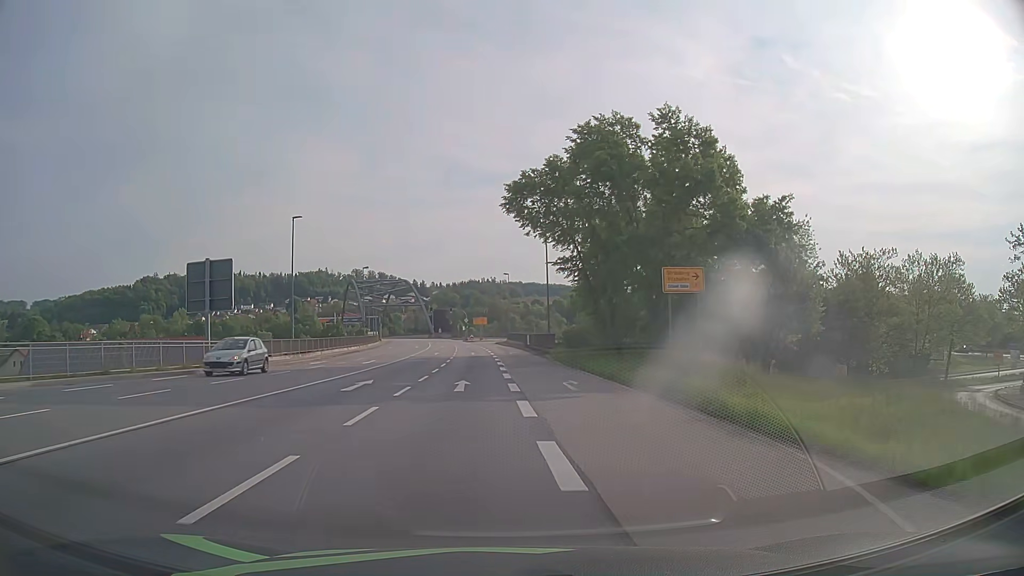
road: primary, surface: asphalt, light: Day
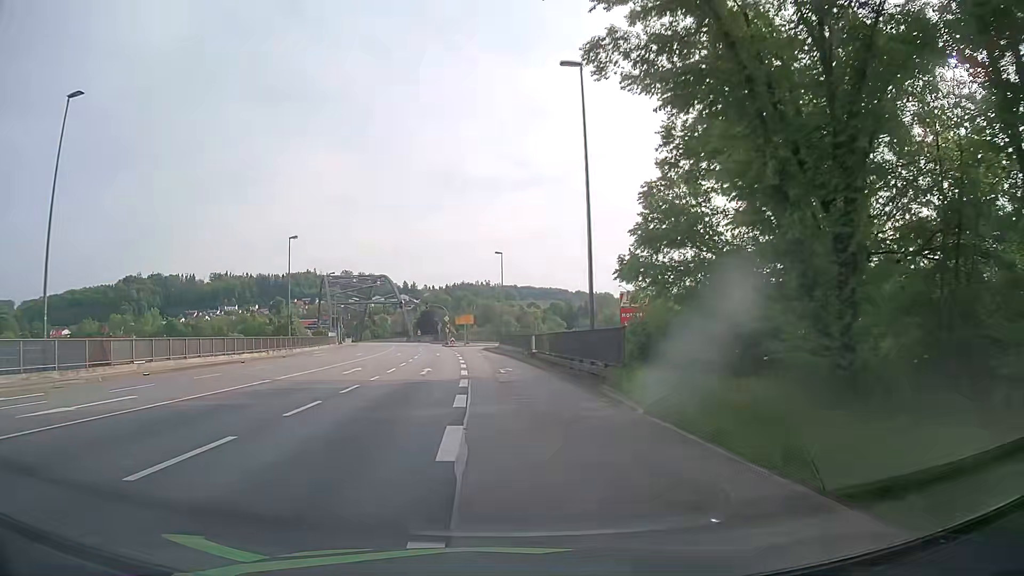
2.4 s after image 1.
(+0.1, +28.6) m; 0°
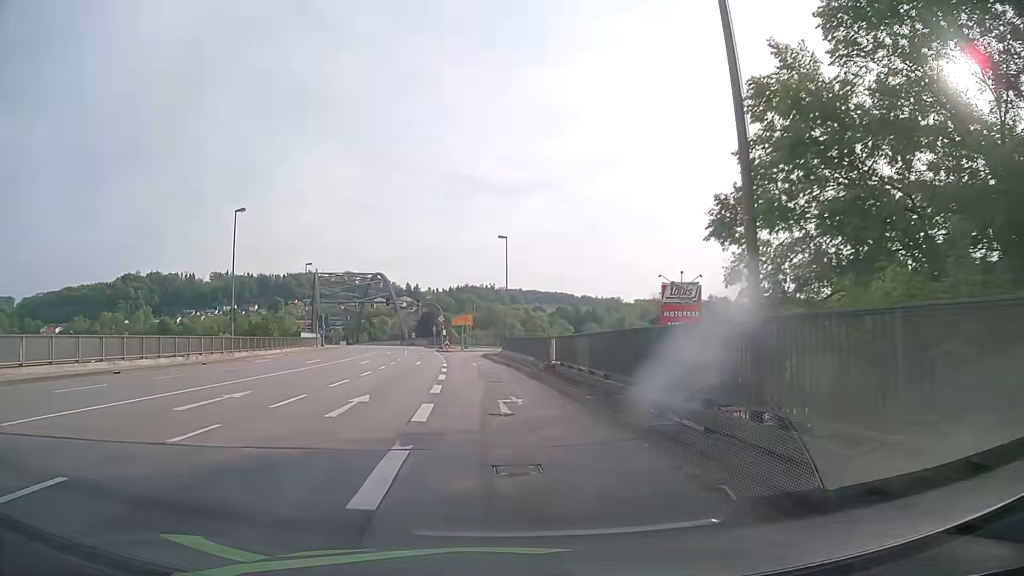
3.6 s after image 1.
(0.0, +13.9) m; 0°
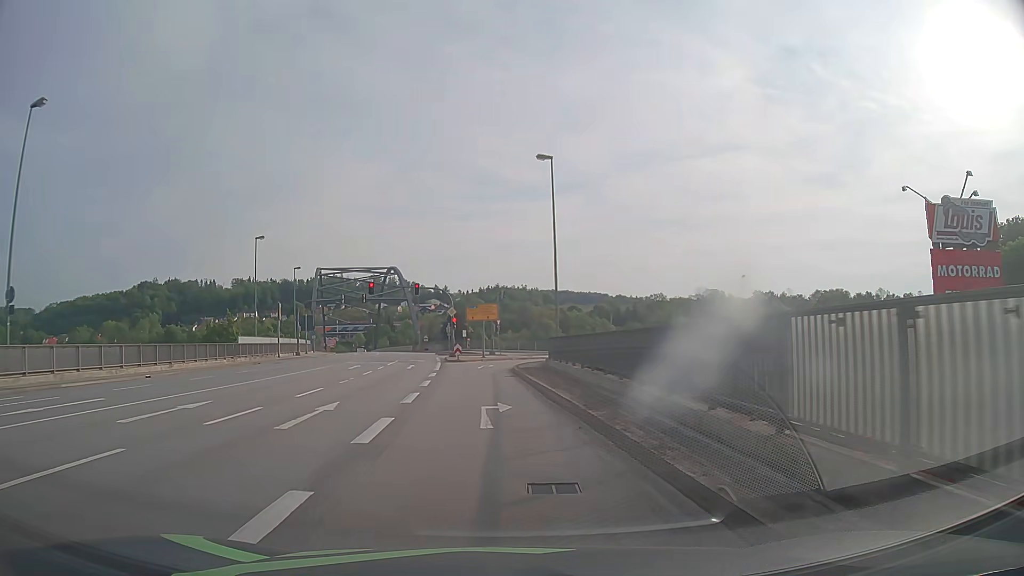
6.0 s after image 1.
(-0.9, +26.4) m; -3°
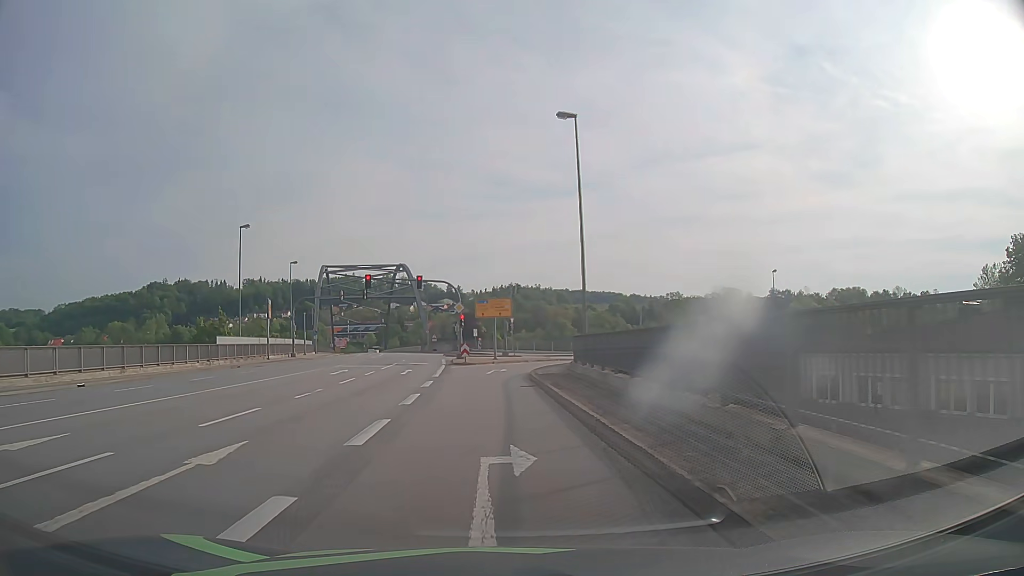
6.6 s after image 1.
(0.0, +6.3) m; -1°
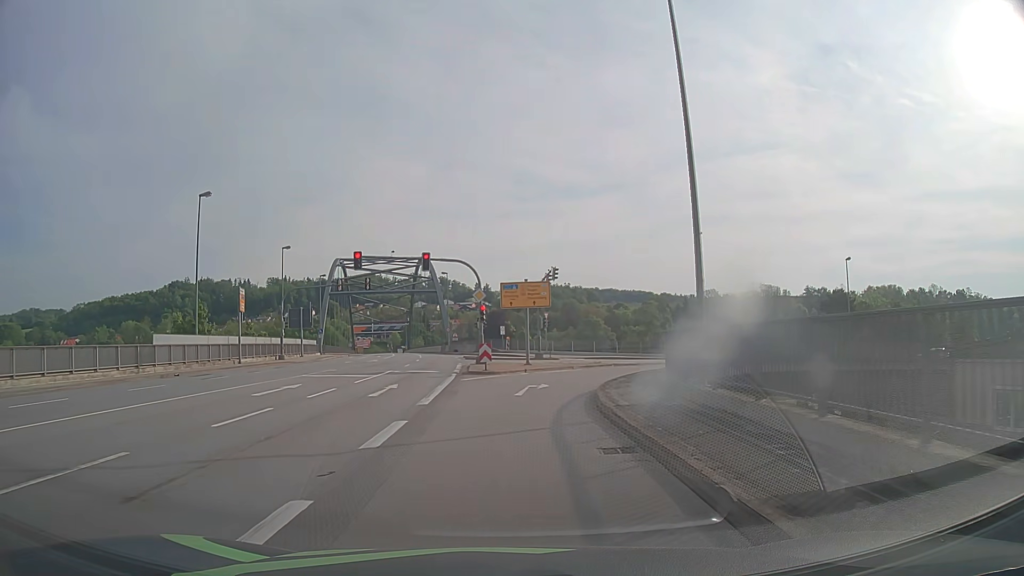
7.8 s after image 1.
(-0.3, +12.0) m; -3°
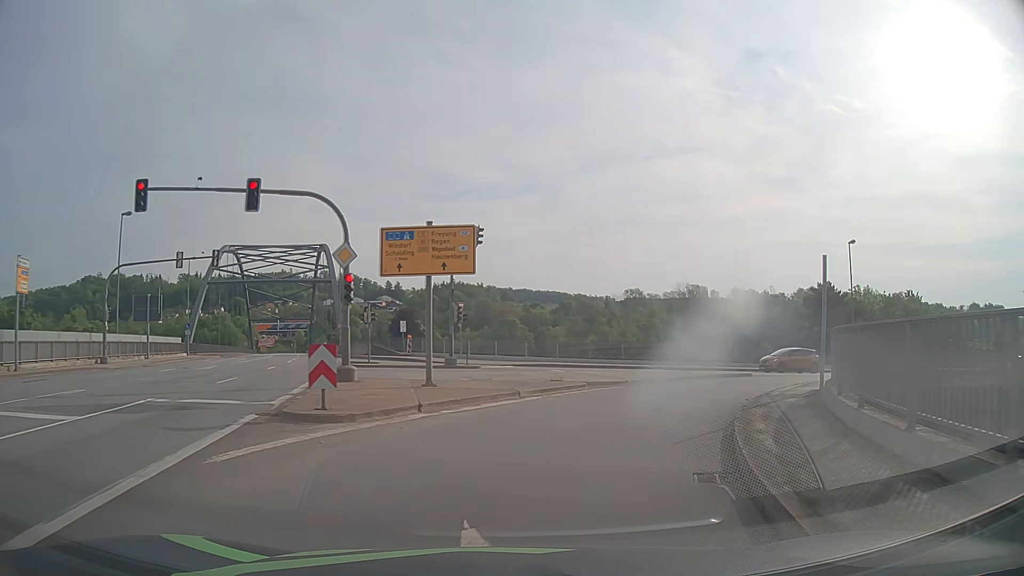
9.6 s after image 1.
(+0.6, +16.3) m; +8°
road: primary_link
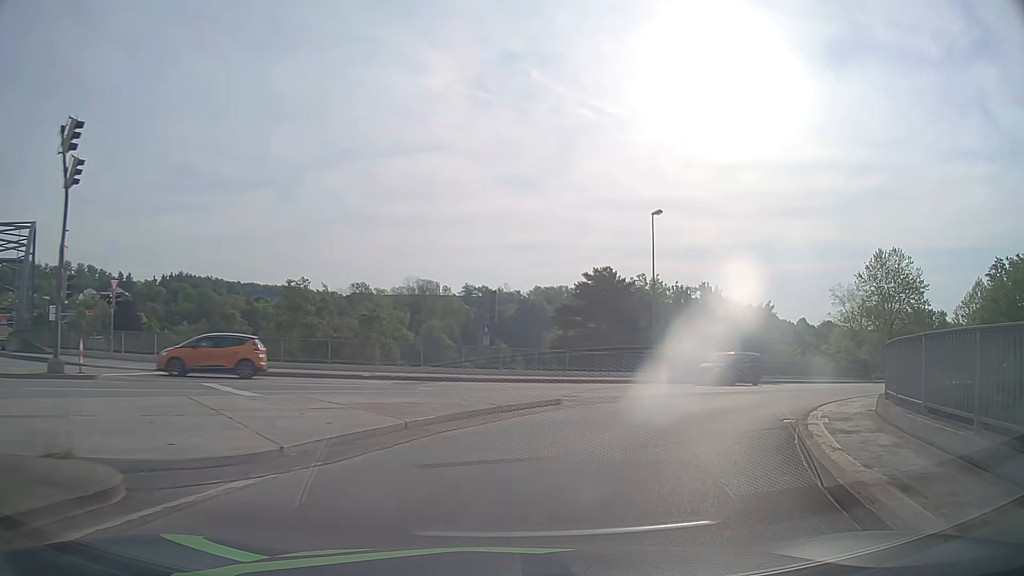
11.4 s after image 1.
(+2.6, +14.1) m; +23°
